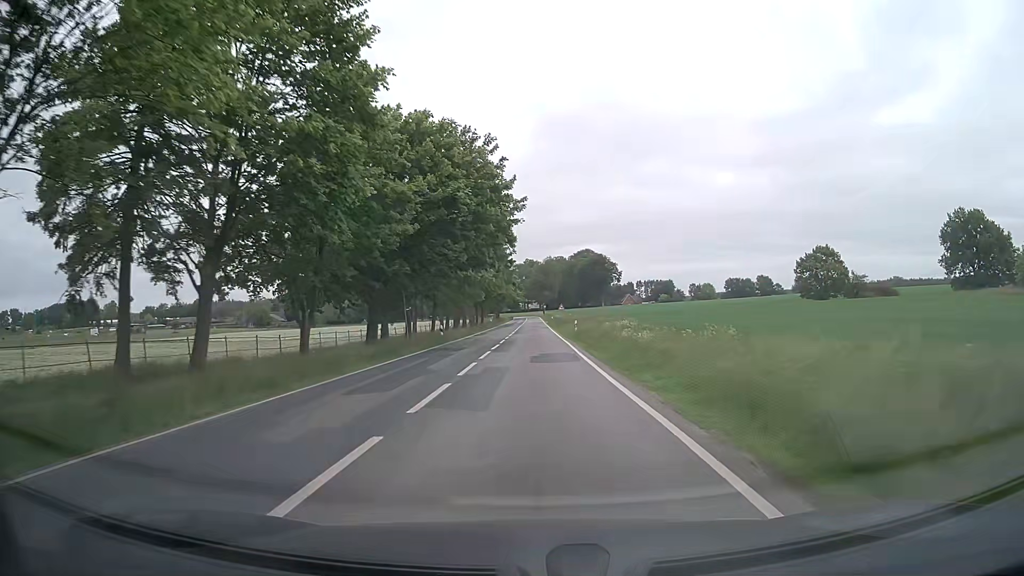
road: secondary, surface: asphalt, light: Day
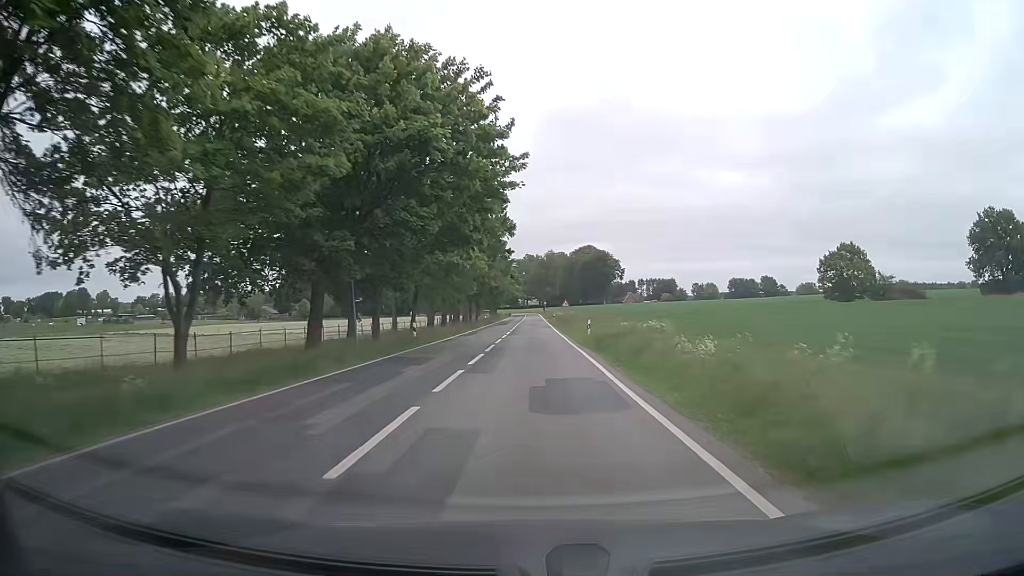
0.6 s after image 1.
(0.0, +10.2) m; +1°
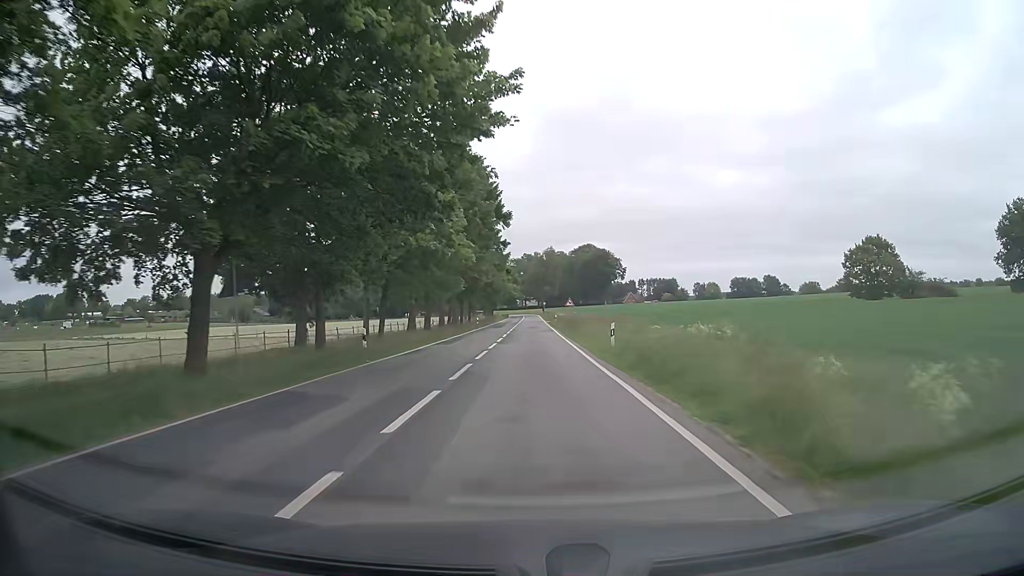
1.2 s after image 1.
(-0.1, +10.2) m; 0°
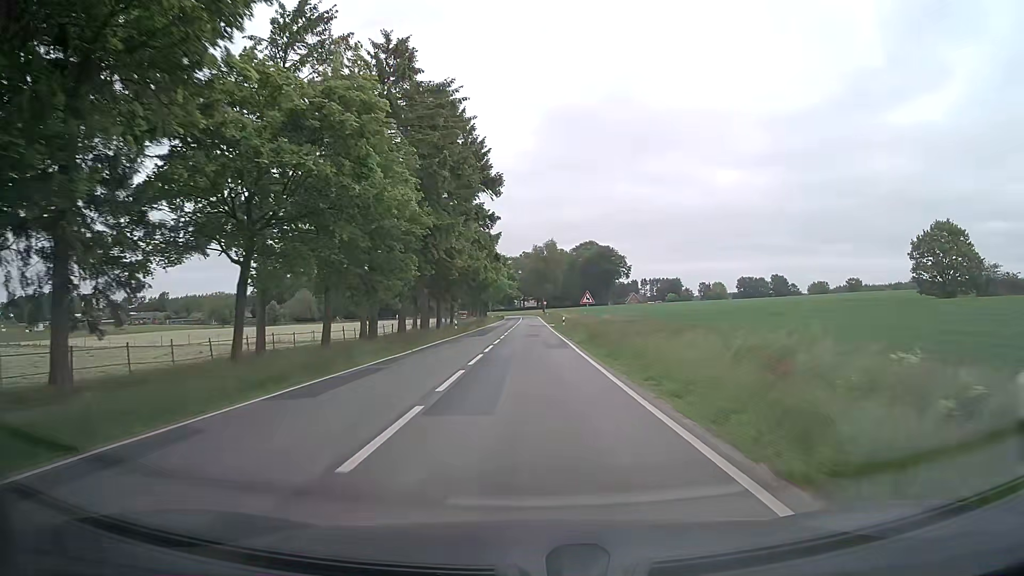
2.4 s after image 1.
(+0.1, +20.4) m; 0°
